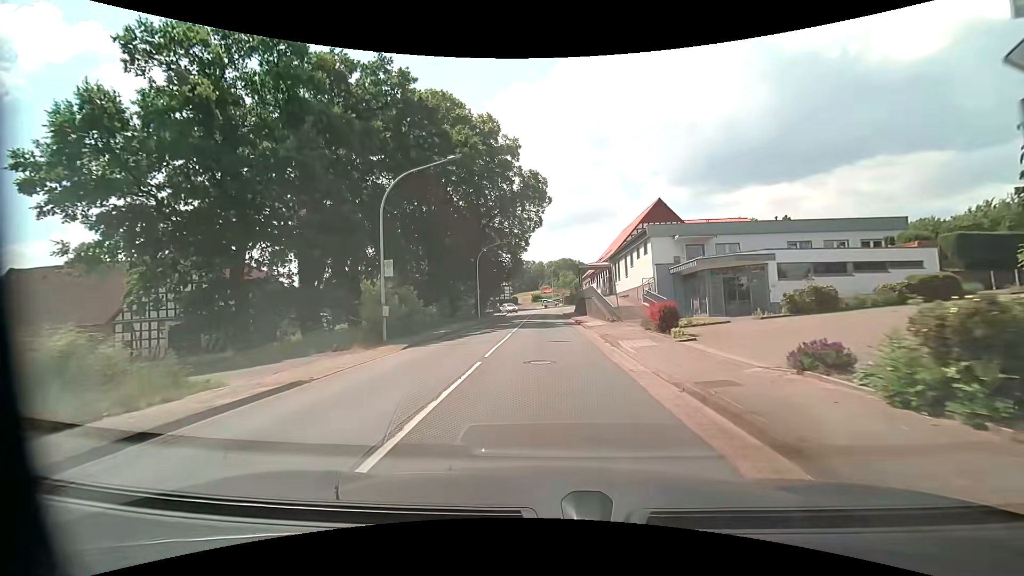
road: primary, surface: asphalt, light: Day
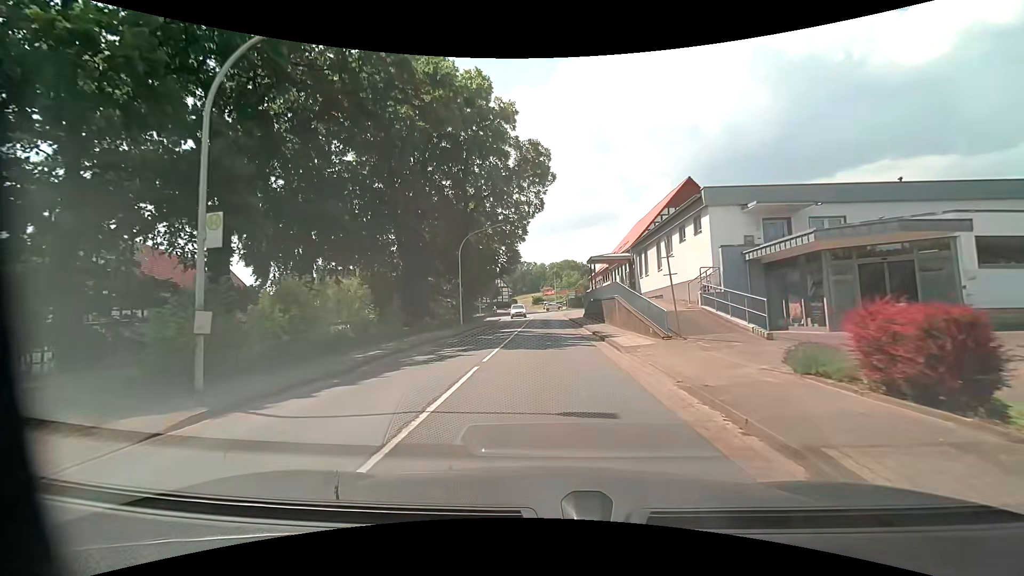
(0.0, +11.2) m; 0°
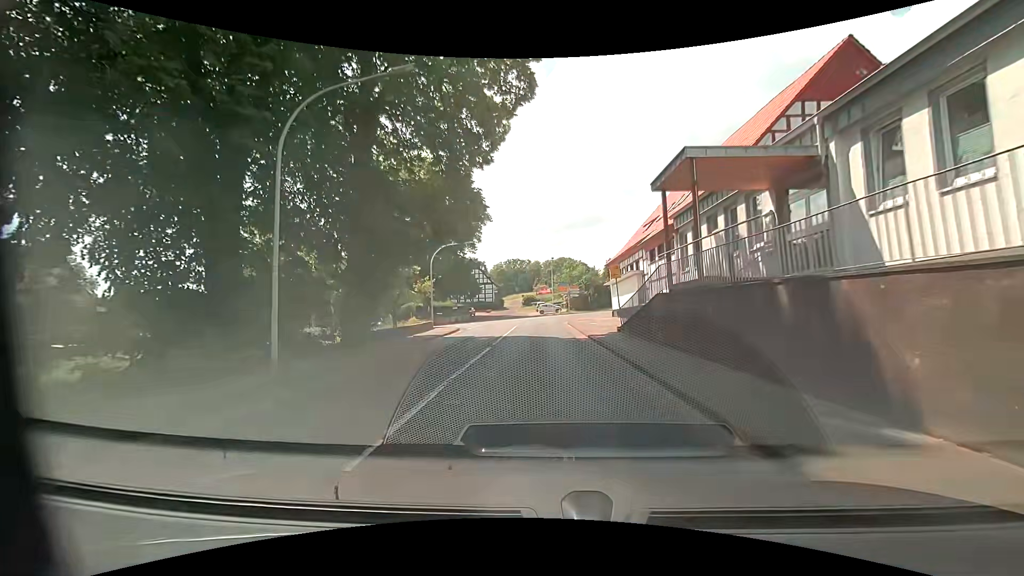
(+0.1, +25.3) m; +1°
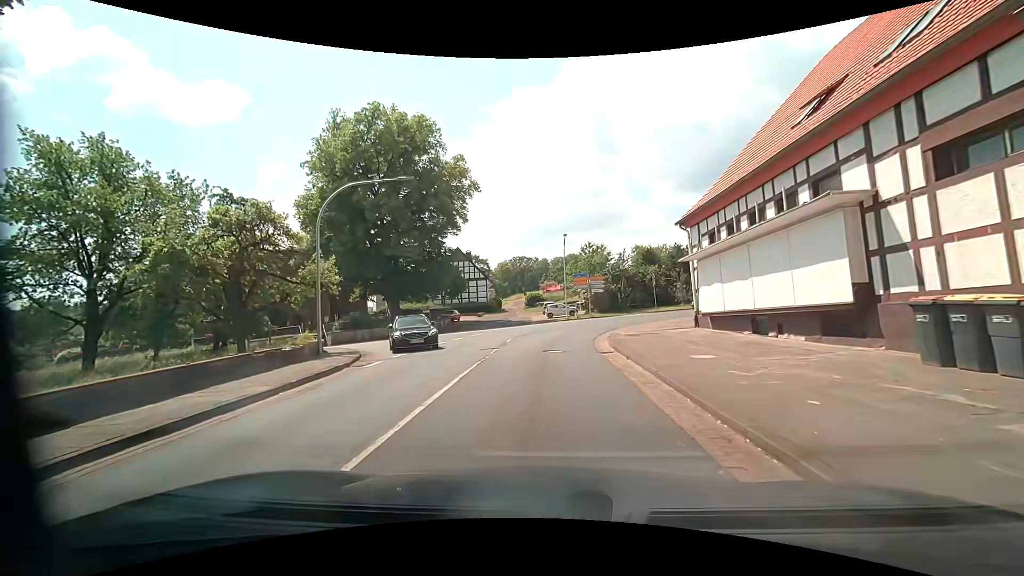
(-0.3, +21.5) m; -1°
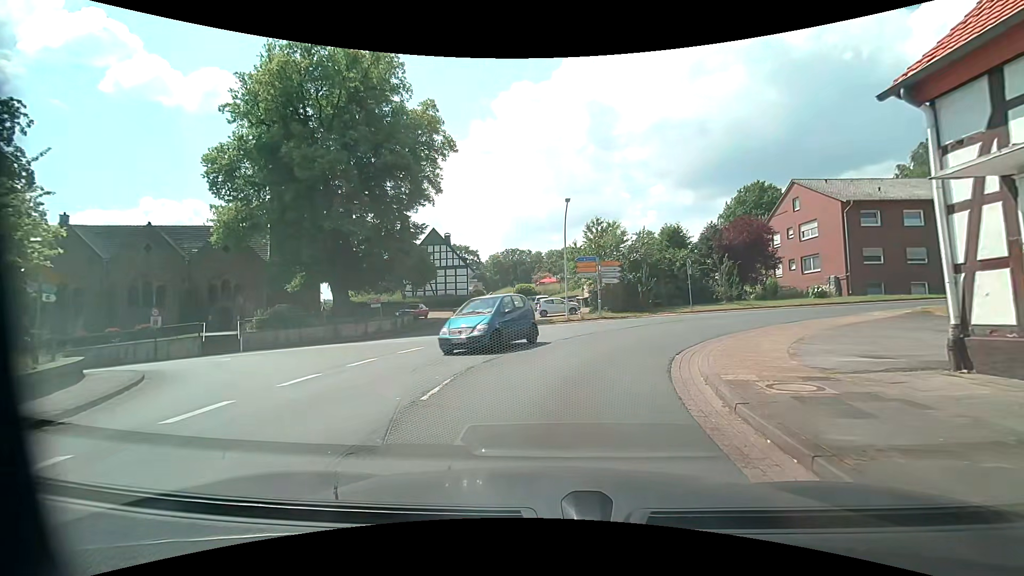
(0.0, +13.0) m; 0°
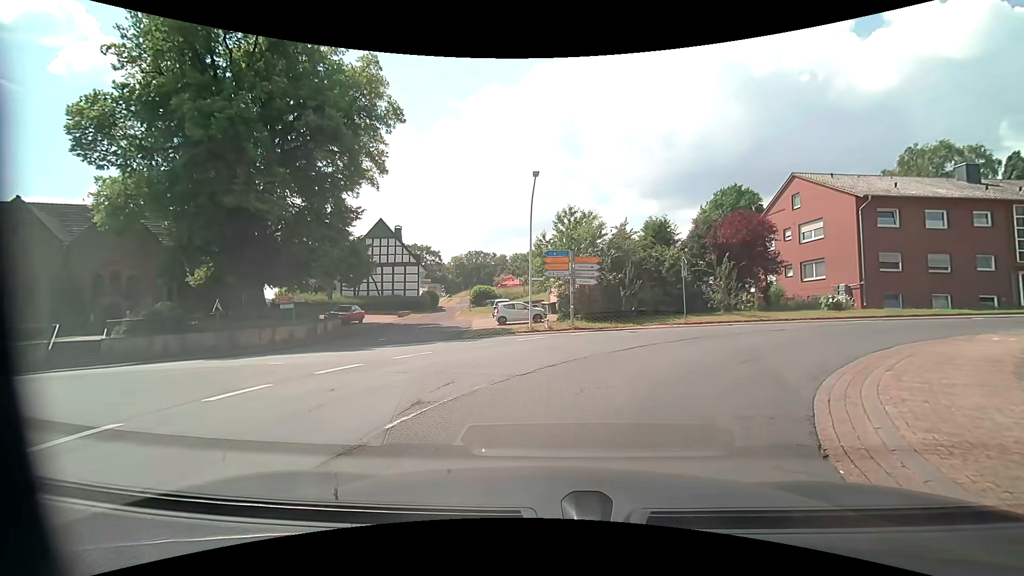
(+0.2, +7.2) m; +5°
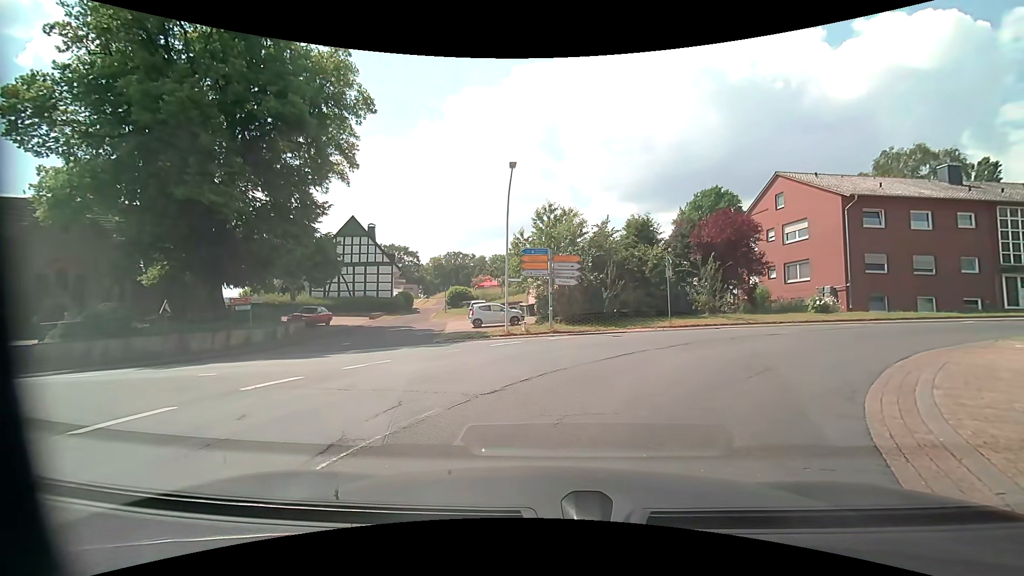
(0.0, +1.7) m; +1°
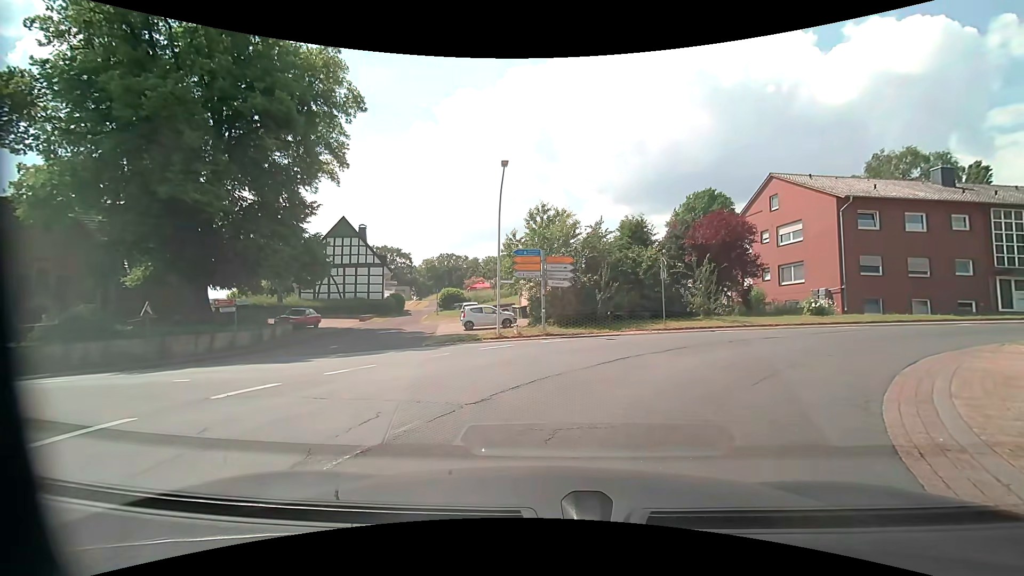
(0.0, +0.5) m; 0°
